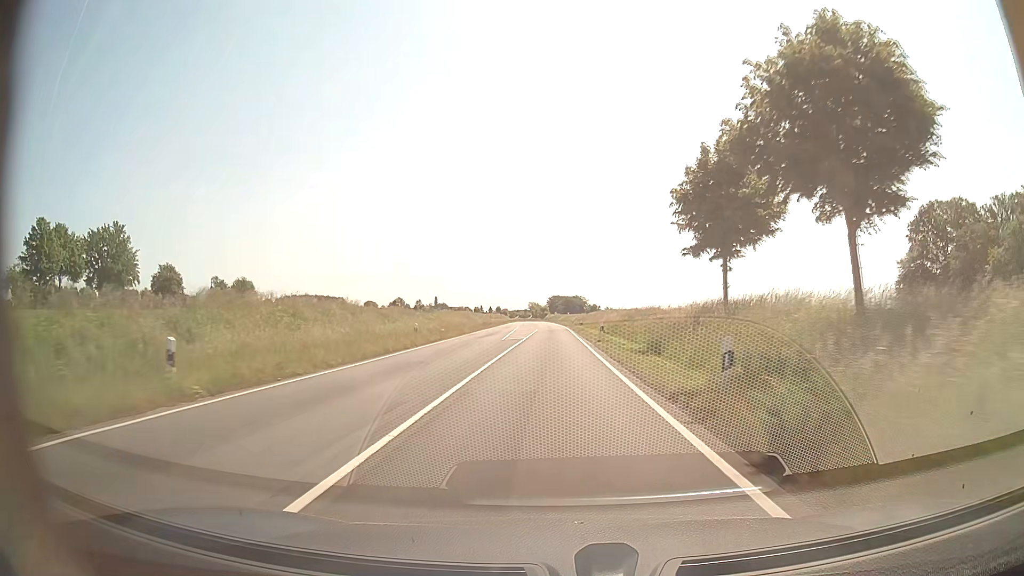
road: secondary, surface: asphalt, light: Day
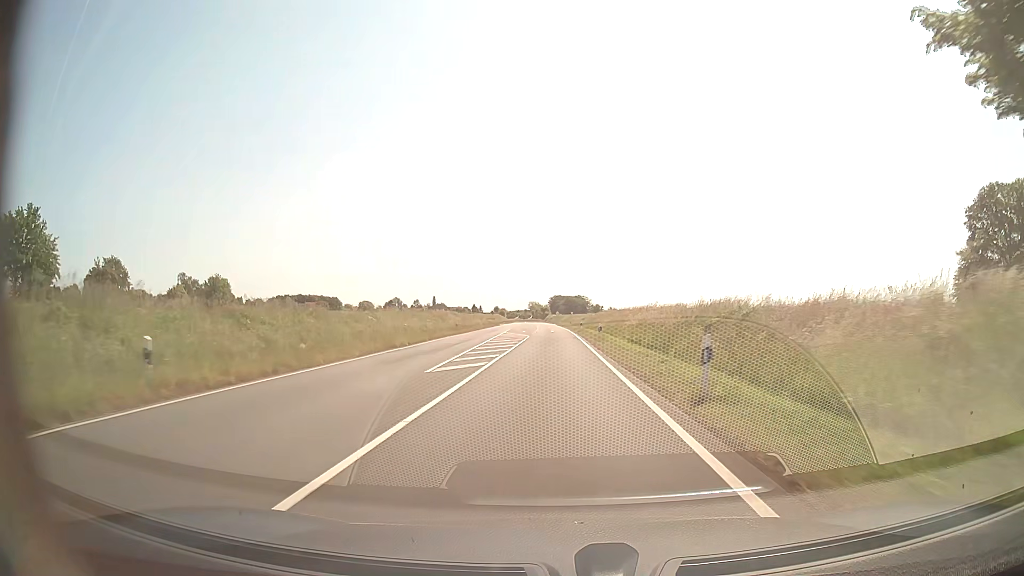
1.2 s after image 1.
(0.0, +23.8) m; 0°
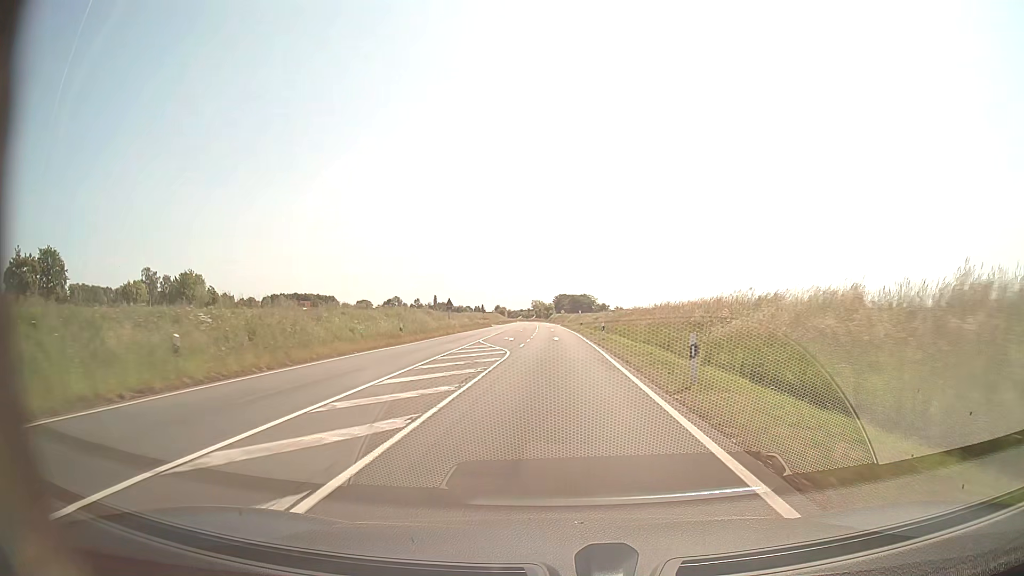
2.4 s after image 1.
(-0.2, +23.4) m; -1°
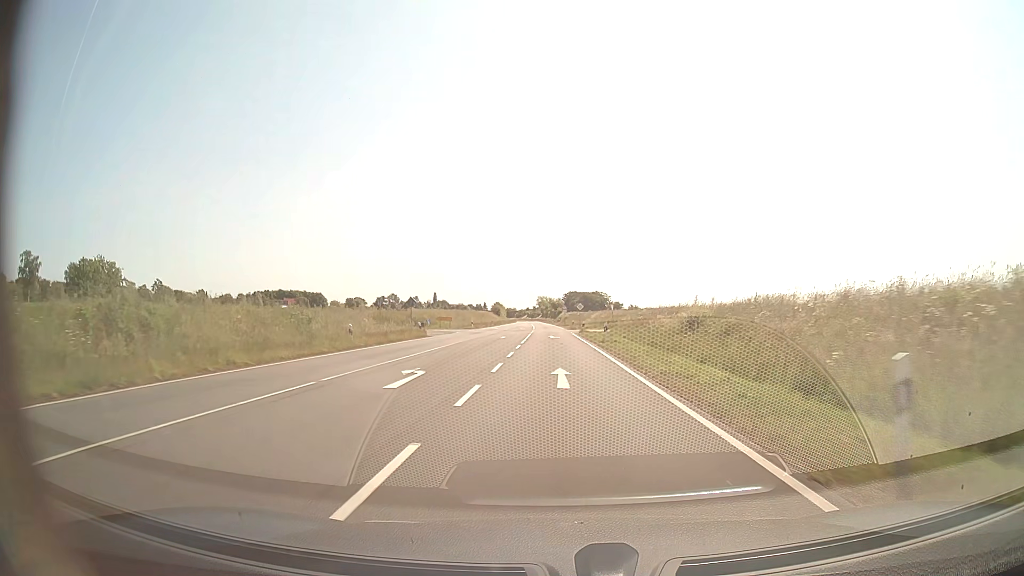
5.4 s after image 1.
(-0.4, +57.2) m; -1°
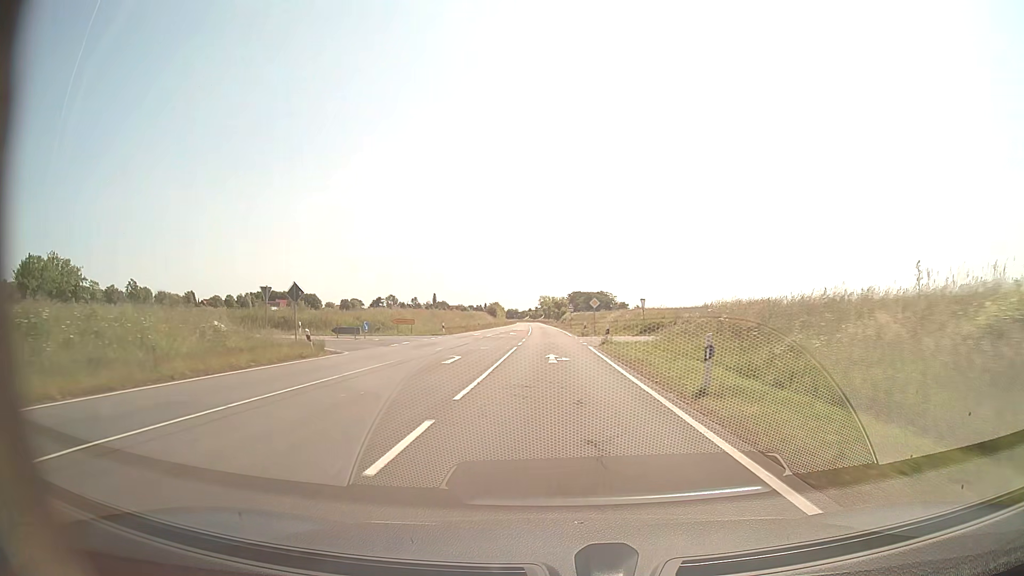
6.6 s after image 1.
(-0.1, +22.5) m; 0°
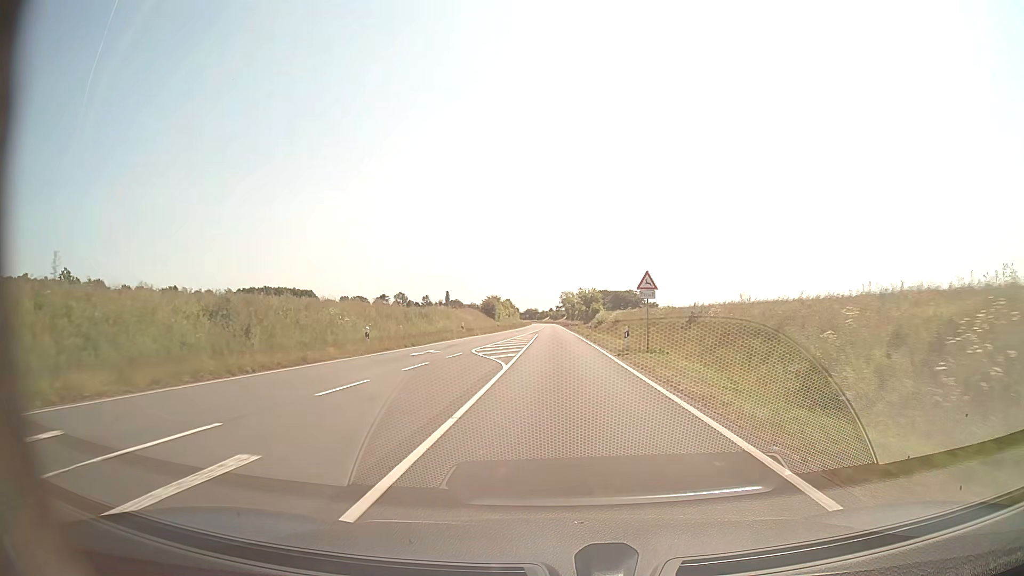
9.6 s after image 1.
(-0.9, +56.4) m; -2°
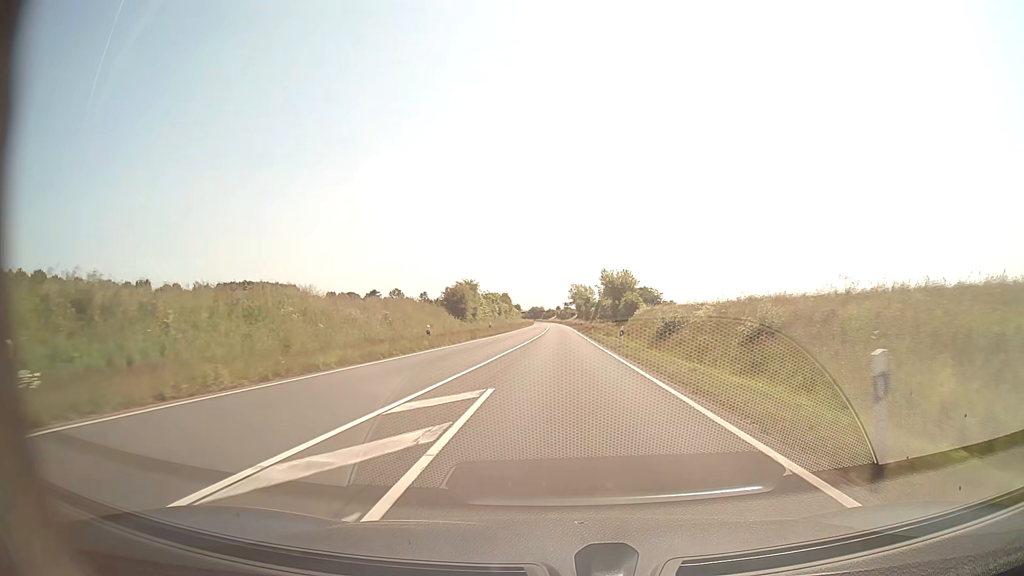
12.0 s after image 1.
(-0.3, +45.8) m; -1°
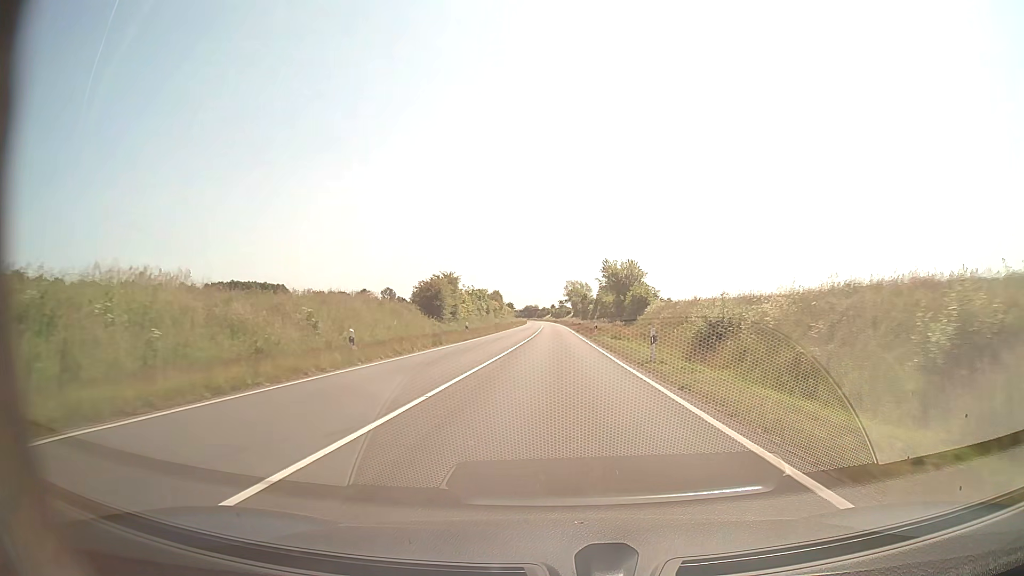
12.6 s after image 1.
(+0.1, +11.5) m; +1°
(0, +10) (0, +20) (0, +30) (0, +40) (0, +50) (0, +60) (0, +70) (0, +80) (0, +90) (0, +100) m
